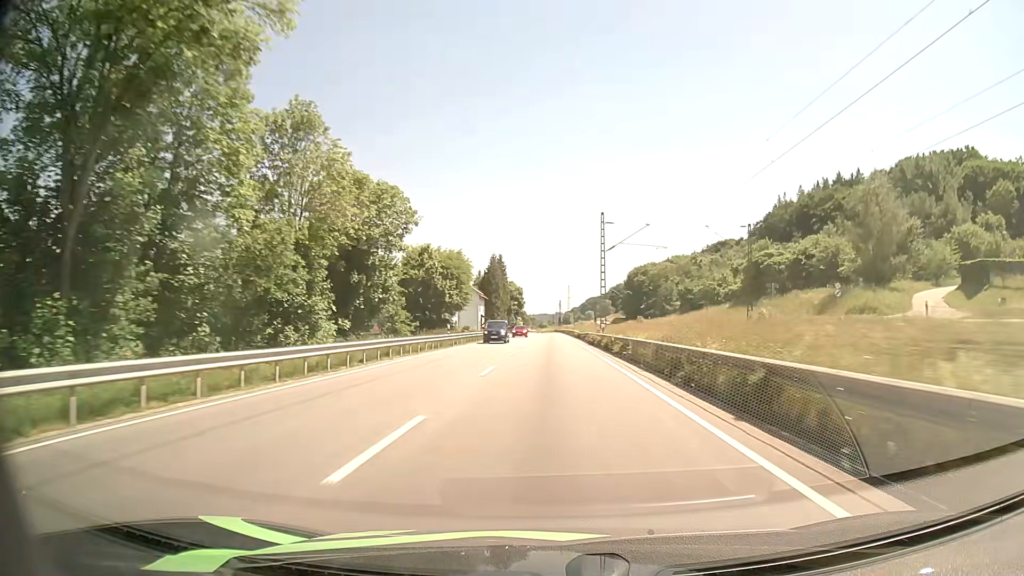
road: primary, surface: asphalt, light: Day
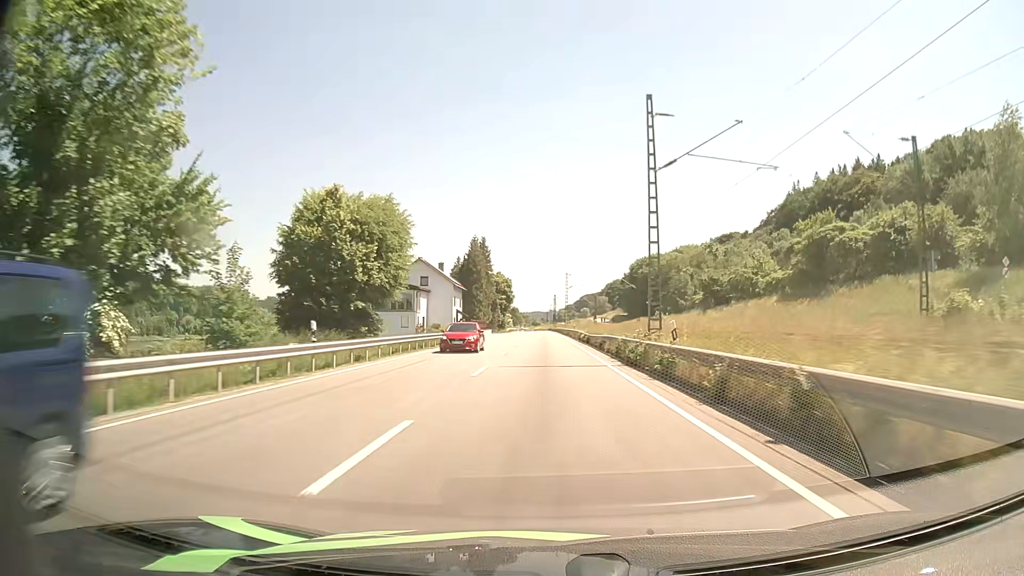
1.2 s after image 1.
(+0.1, +25.0) m; +1°
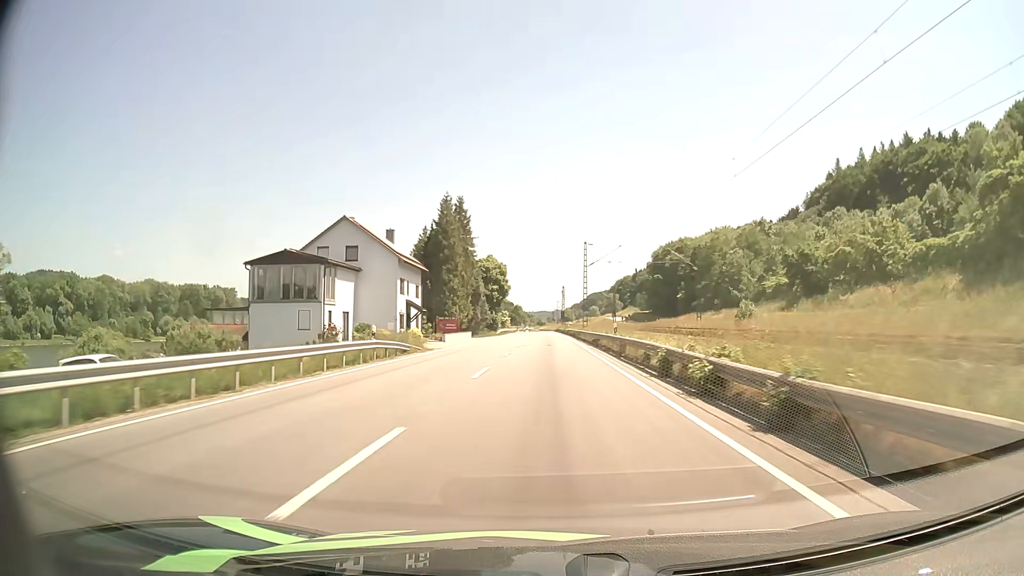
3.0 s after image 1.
(-0.2, +37.5) m; -1°
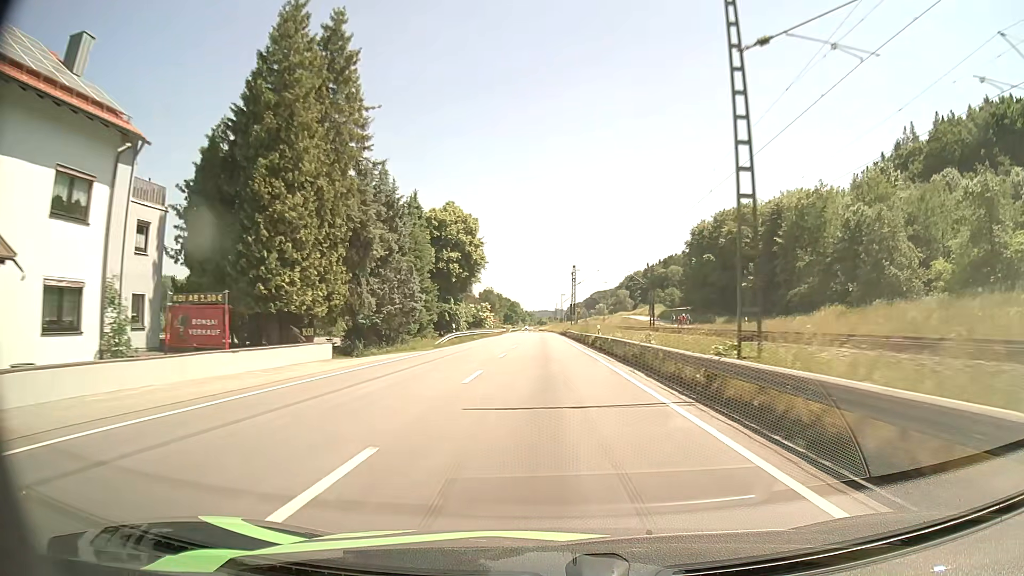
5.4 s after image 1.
(0.0, +50.5) m; 0°
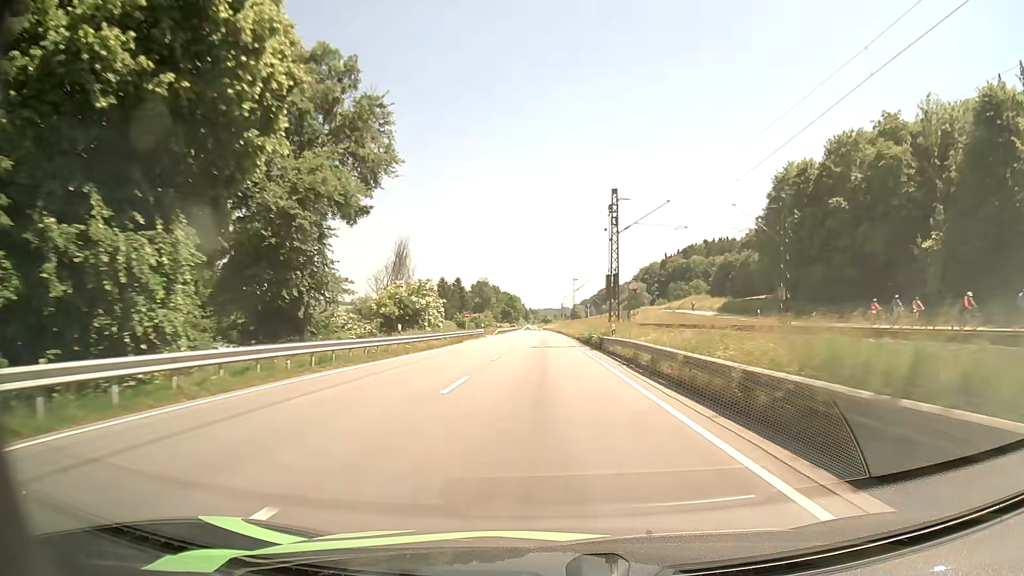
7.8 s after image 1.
(-0.2, +51.6) m; 0°
(0, +10) (0, +20) (0, +30) (0, +40) (0, +50) (0, +60) (-1, +70) (-1, +80) (-1, +90) (-1, +100) m
